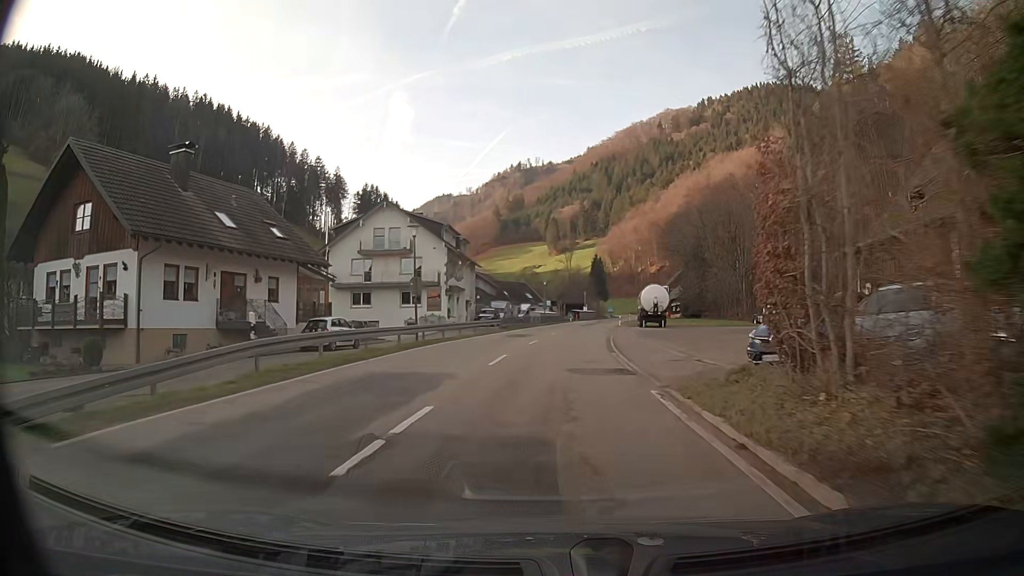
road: secondary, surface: asphalt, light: Day
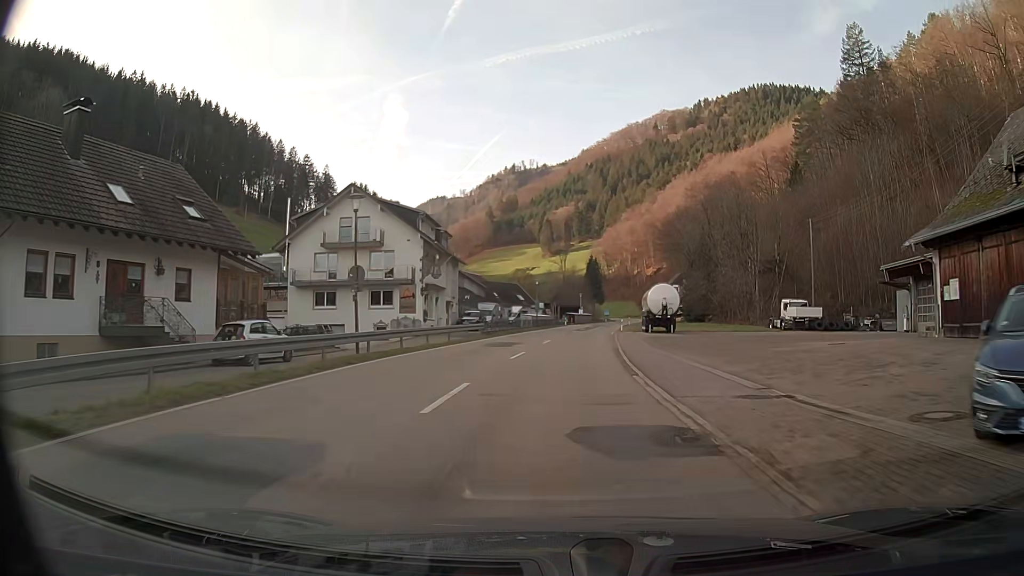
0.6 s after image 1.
(+0.1, +8.0) m; +1°
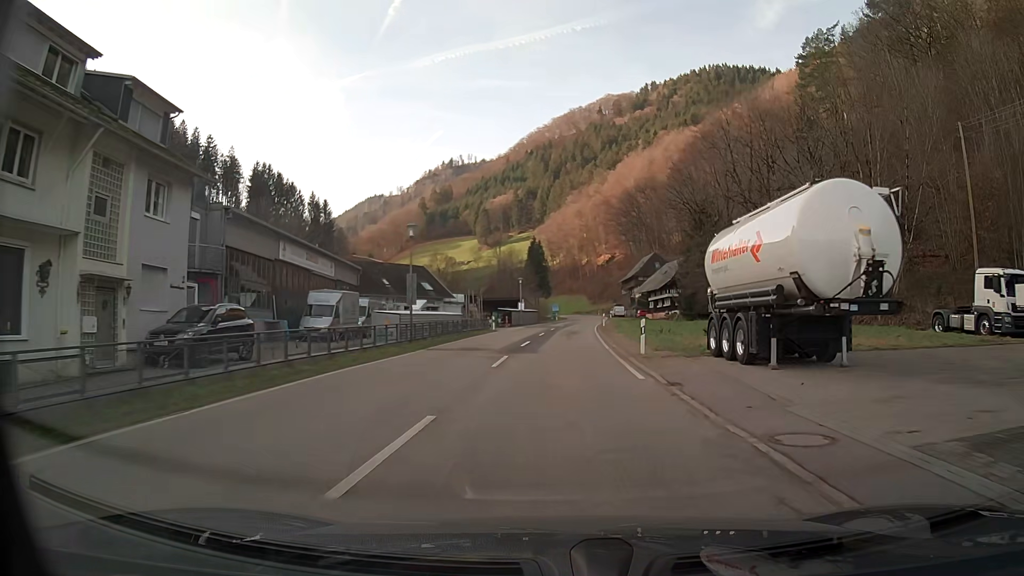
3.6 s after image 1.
(+1.7, +40.3) m; +5°
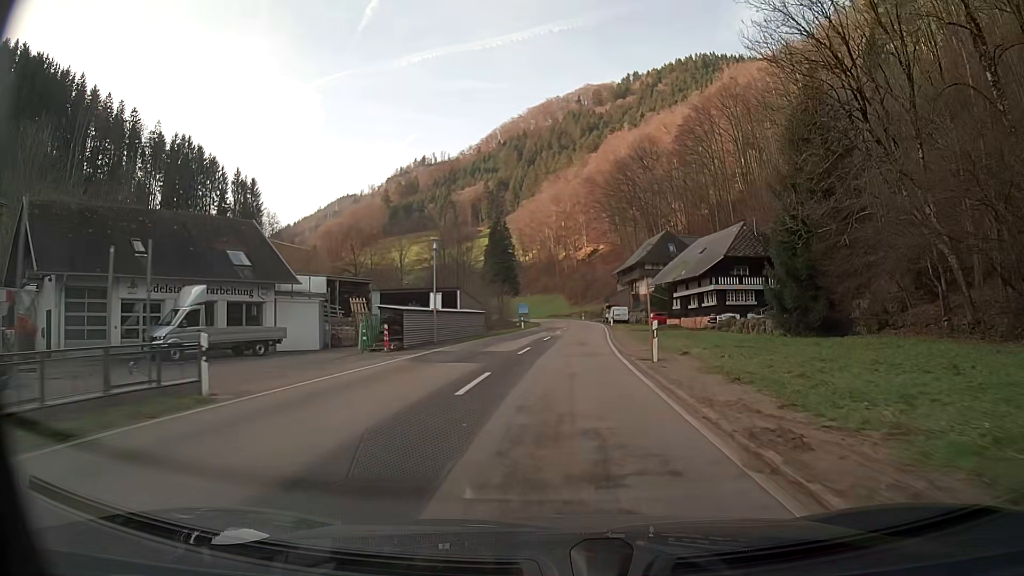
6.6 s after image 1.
(+0.9, +39.7) m; +2°
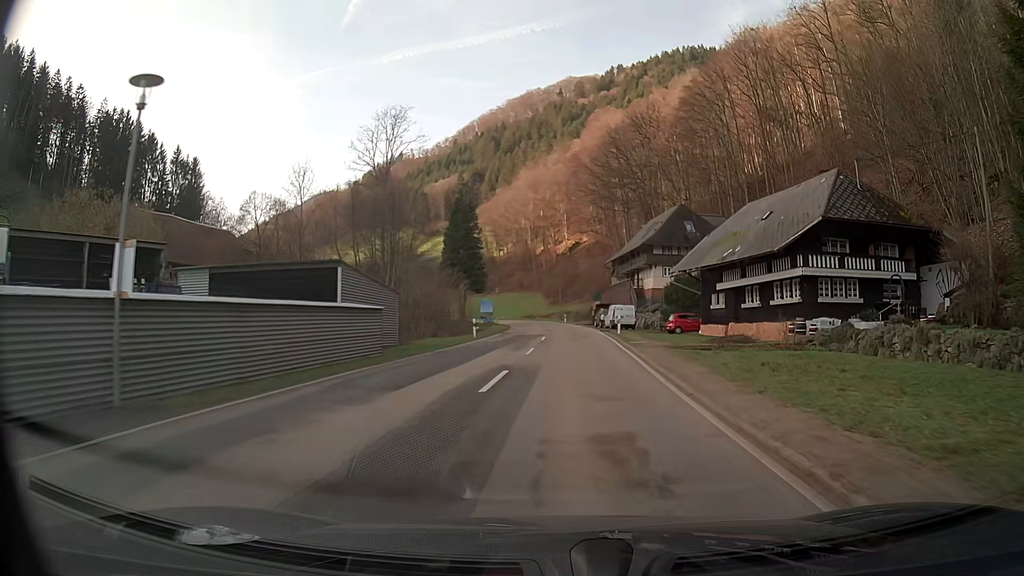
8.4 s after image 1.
(+0.4, +23.3) m; +2°
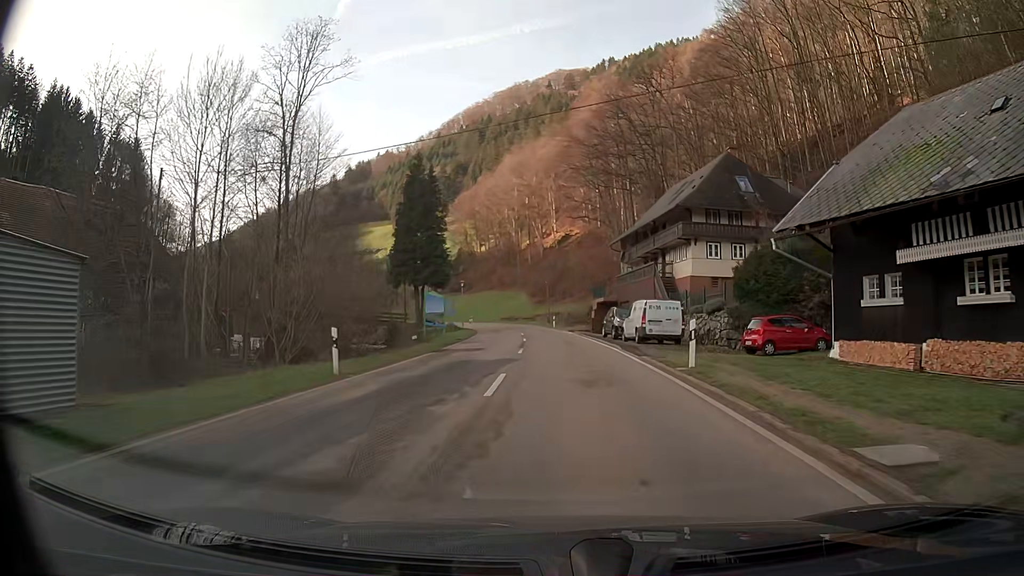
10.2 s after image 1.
(+0.2, +22.8) m; +1°
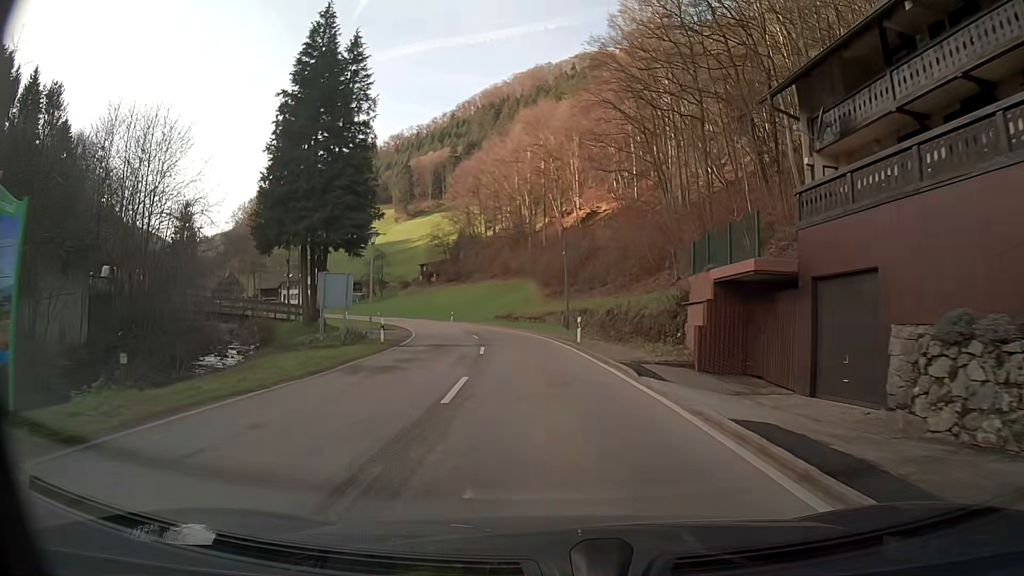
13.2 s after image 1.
(-0.3, +37.2) m; -2°
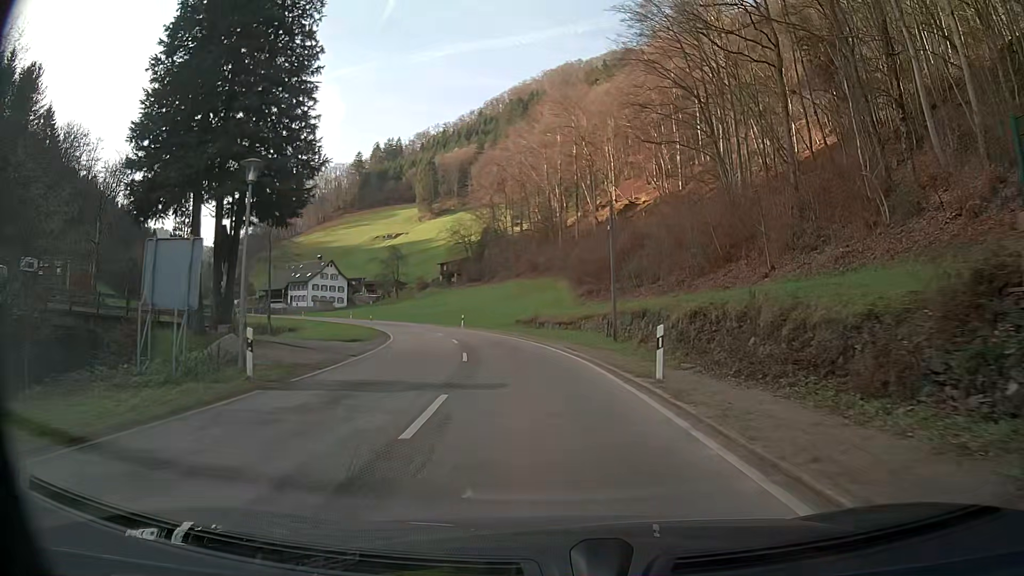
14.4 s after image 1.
(-0.4, +14.9) m; -3°
(0, +10) (-1, +20) (-2, +30) (-5, +40) (-7, +49) (-10, +59) (-14, +68) (-19, +77) (-24, +86) (-29, +94) m
